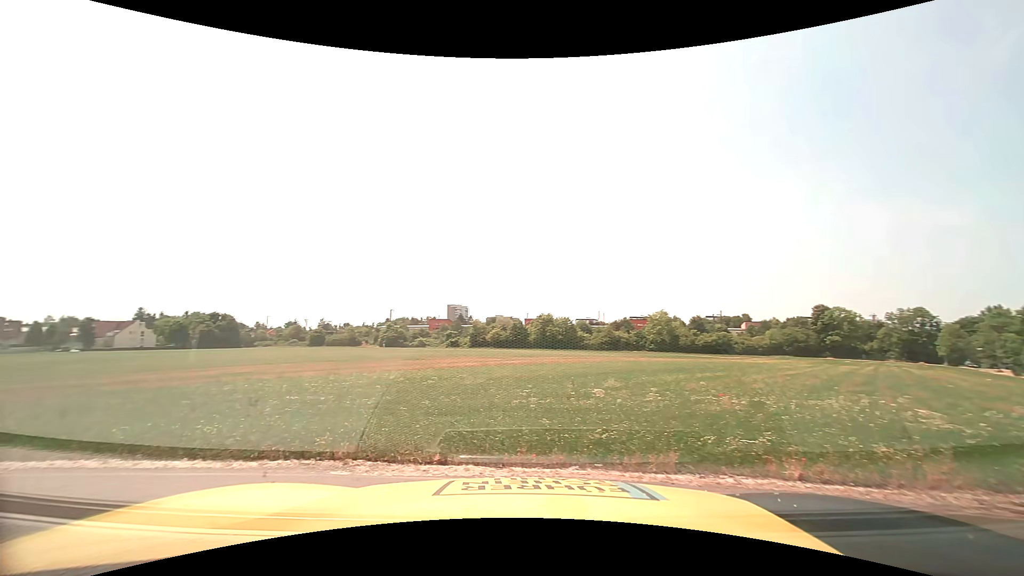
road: unclassified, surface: asphalt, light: Day
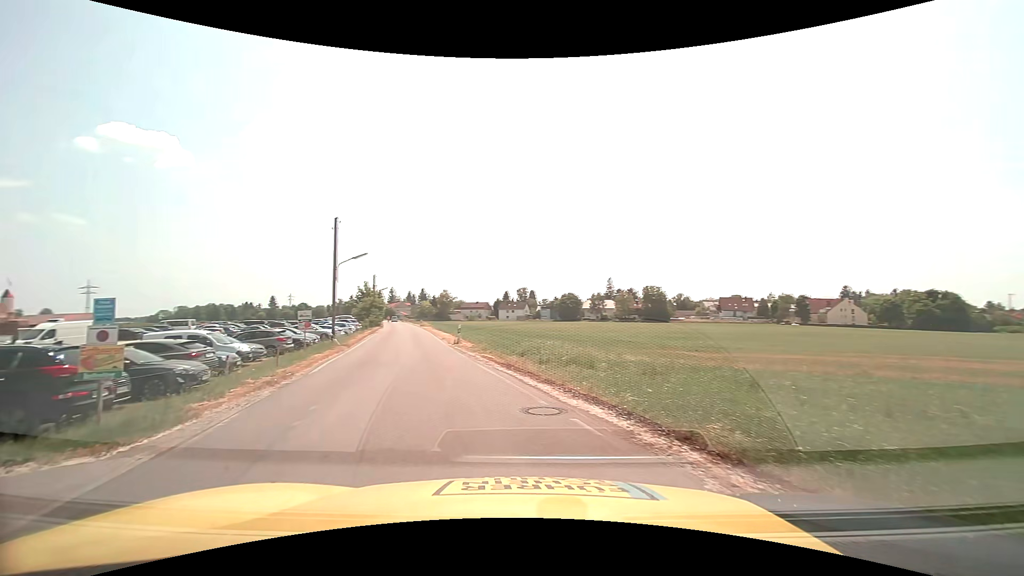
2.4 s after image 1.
(-4.1, +5.0) m; -71°
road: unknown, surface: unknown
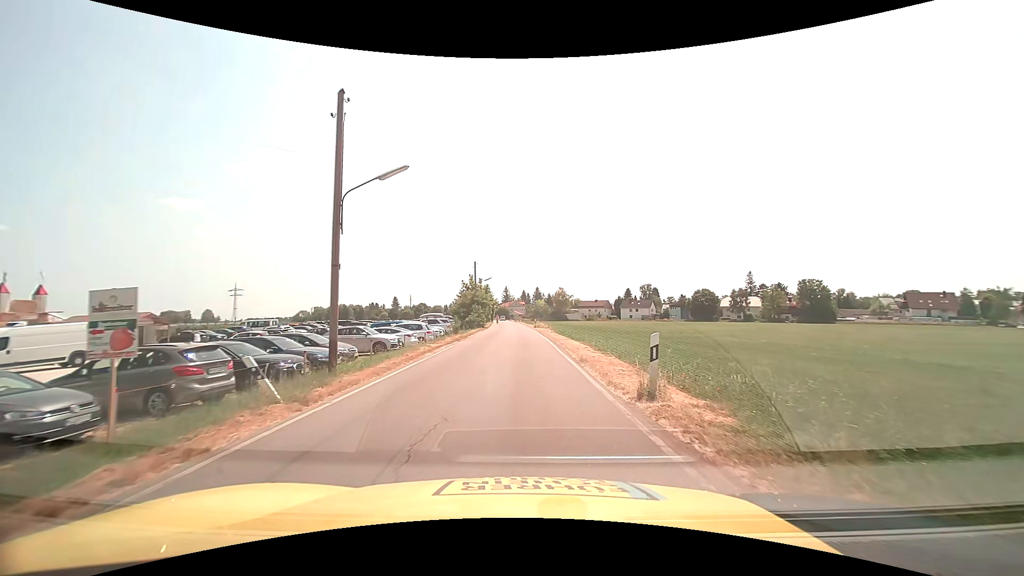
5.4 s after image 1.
(-3.7, +19.1) m; -14°
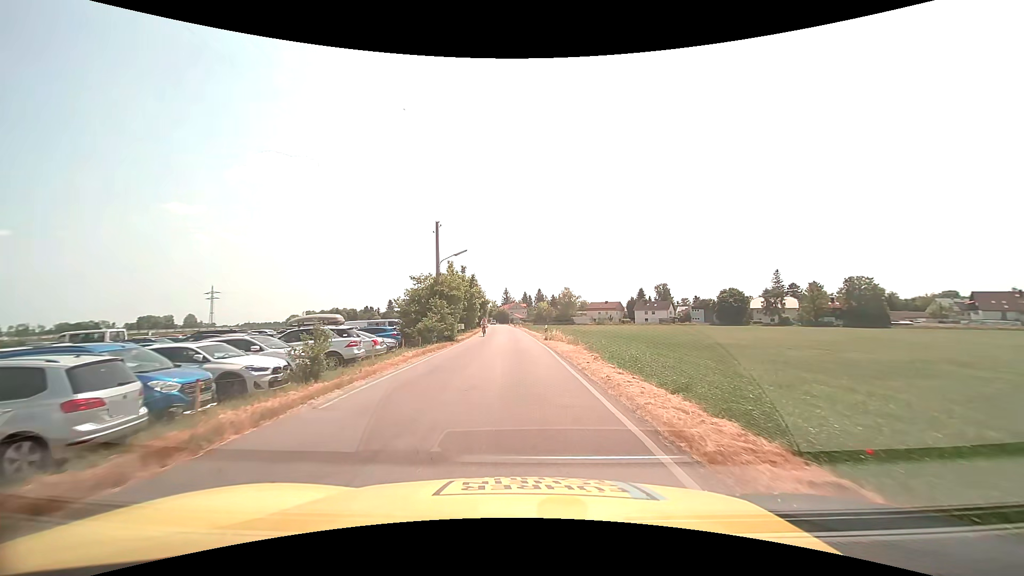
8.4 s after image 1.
(-0.1, +26.1) m; 0°
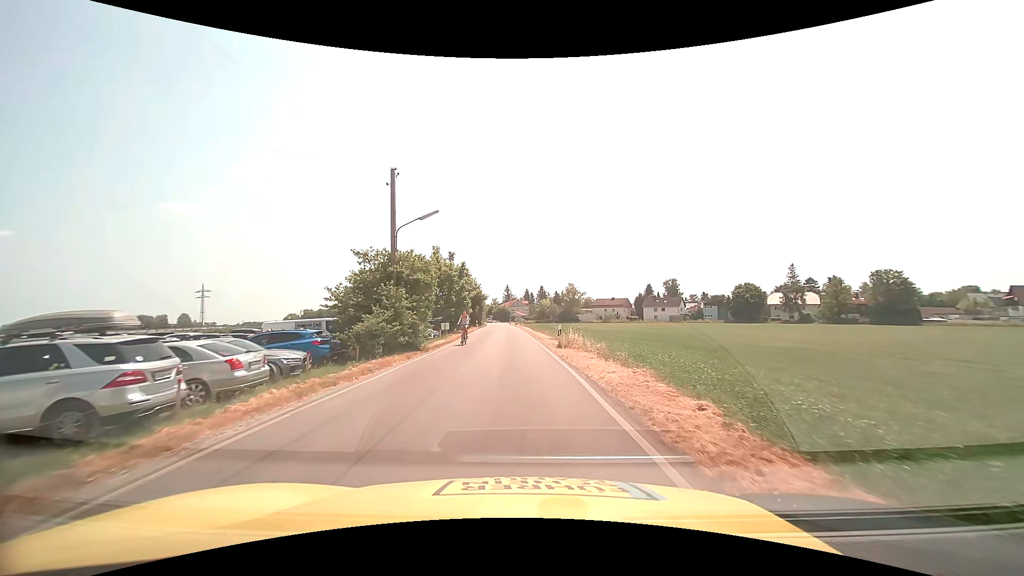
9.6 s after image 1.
(0.0, +11.2) m; 0°
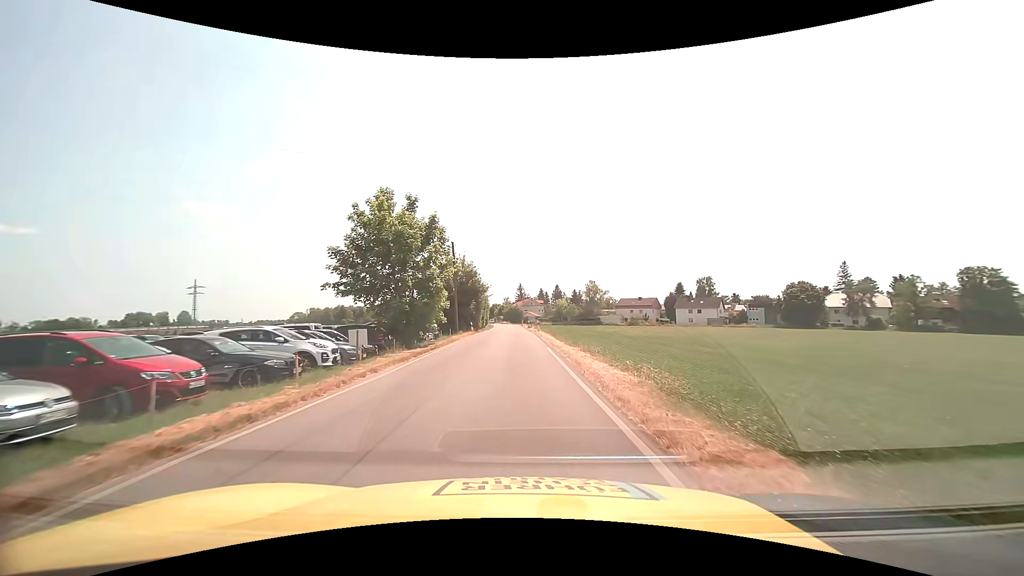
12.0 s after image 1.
(-0.4, +22.9) m; -2°
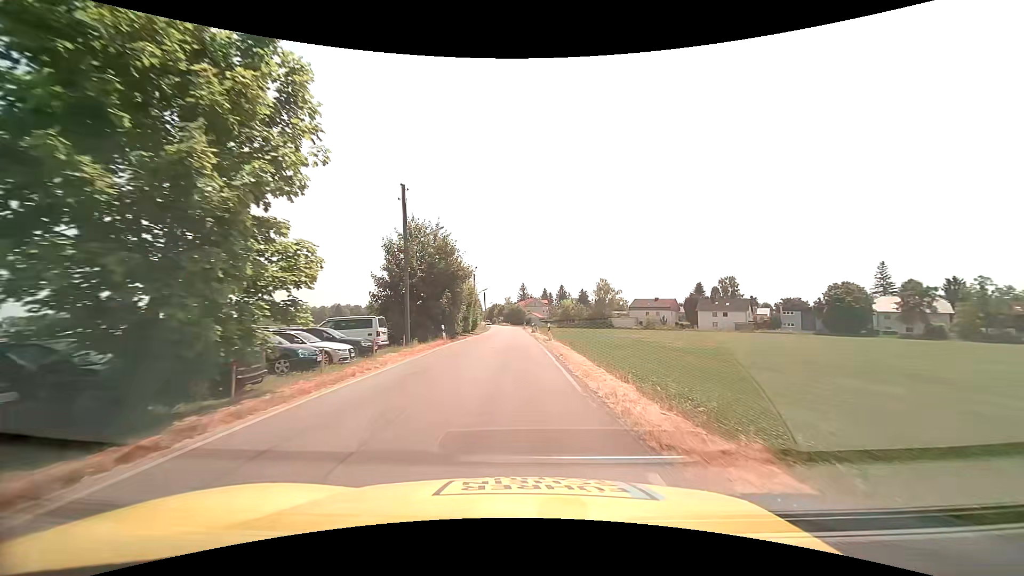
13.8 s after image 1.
(0.0, +18.4) m; 0°
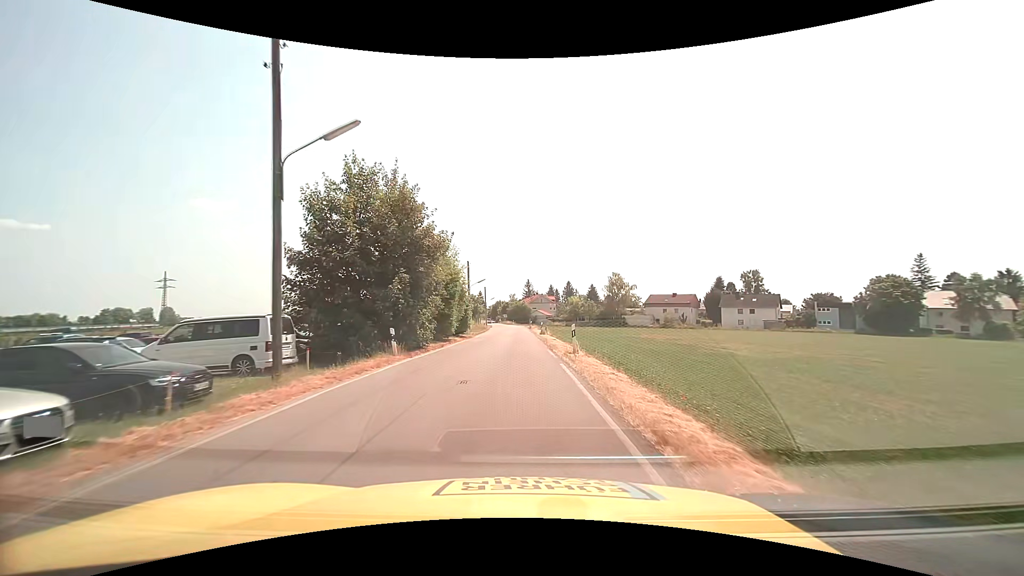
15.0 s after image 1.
(-0.1, +12.8) m; -1°
(0, +10) (0, +20) (0, +30) (0, +40) (0, +50) (-1, +60) (-1, +70) (-1, +80) (-2, +90) (-2, +100) m
